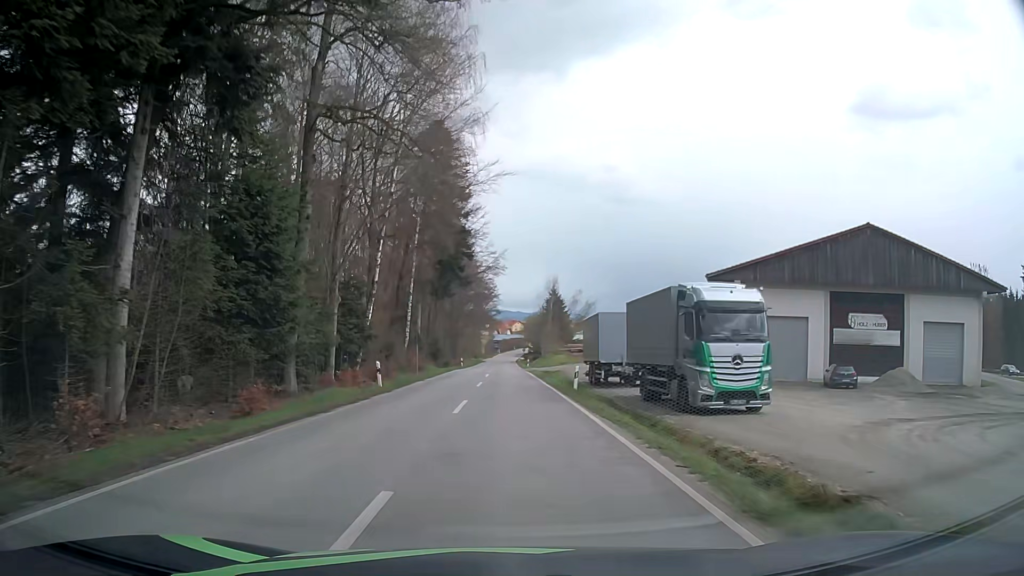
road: tertiary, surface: asphalt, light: Day
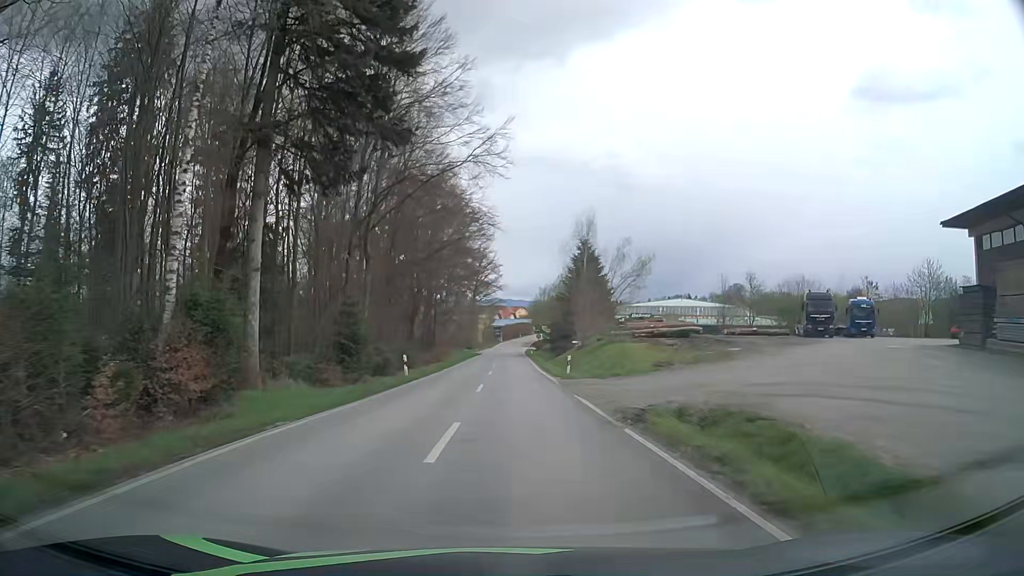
(0.0, +43.8) m; 0°
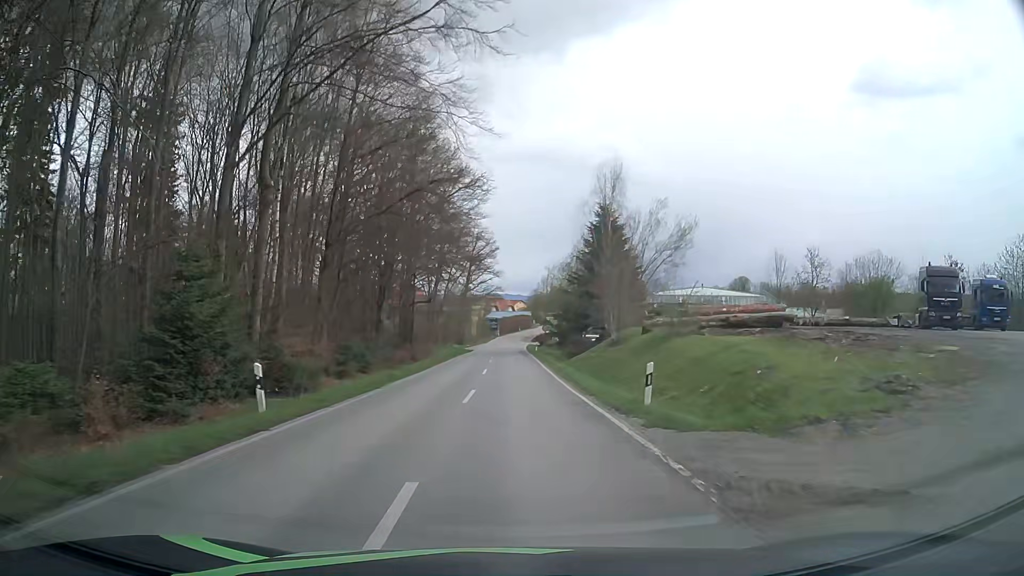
(0.0, +17.5) m; 0°
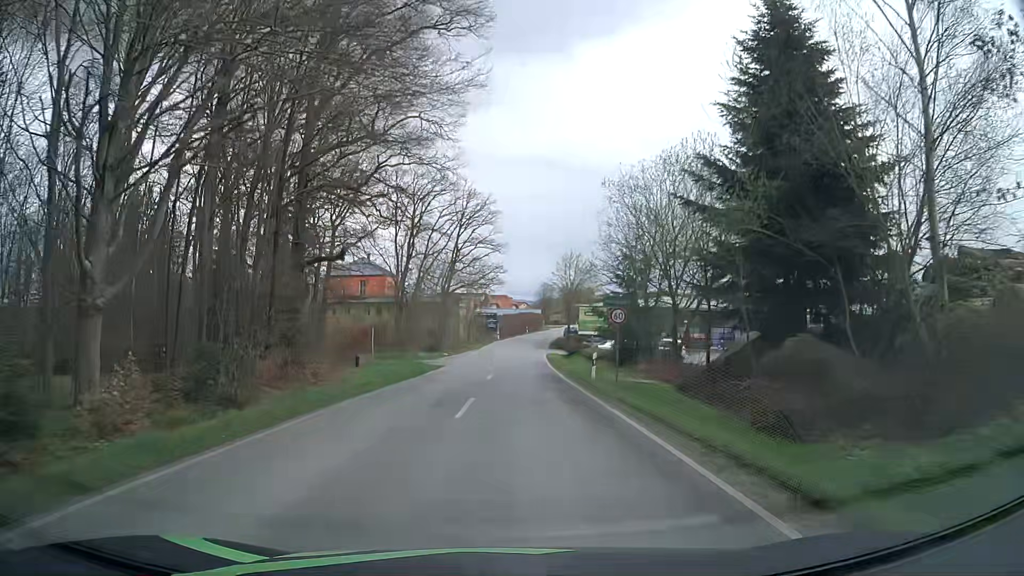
(0.0, +39.4) m; 0°
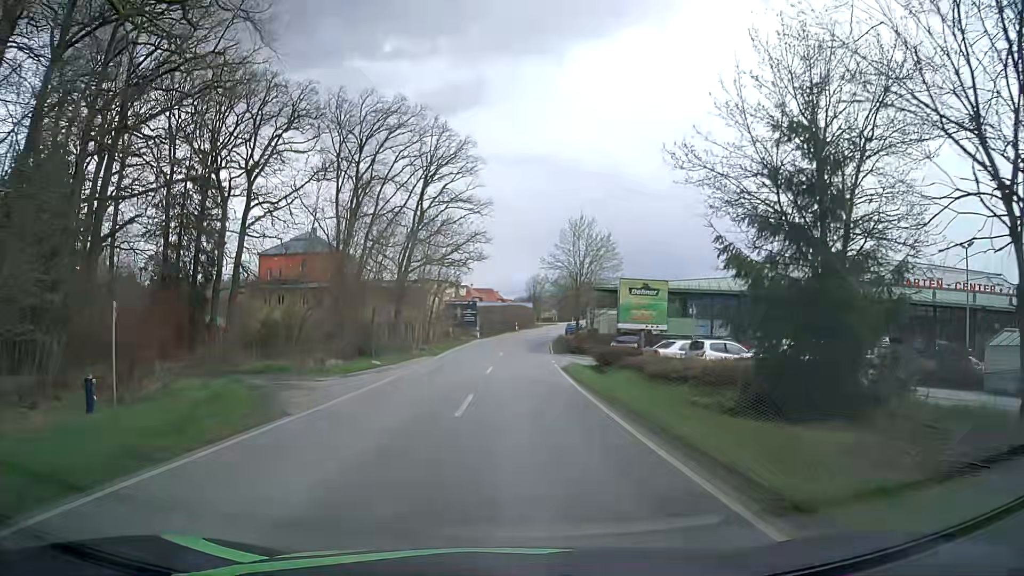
(+0.3, +24.7) m; +1°
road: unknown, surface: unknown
